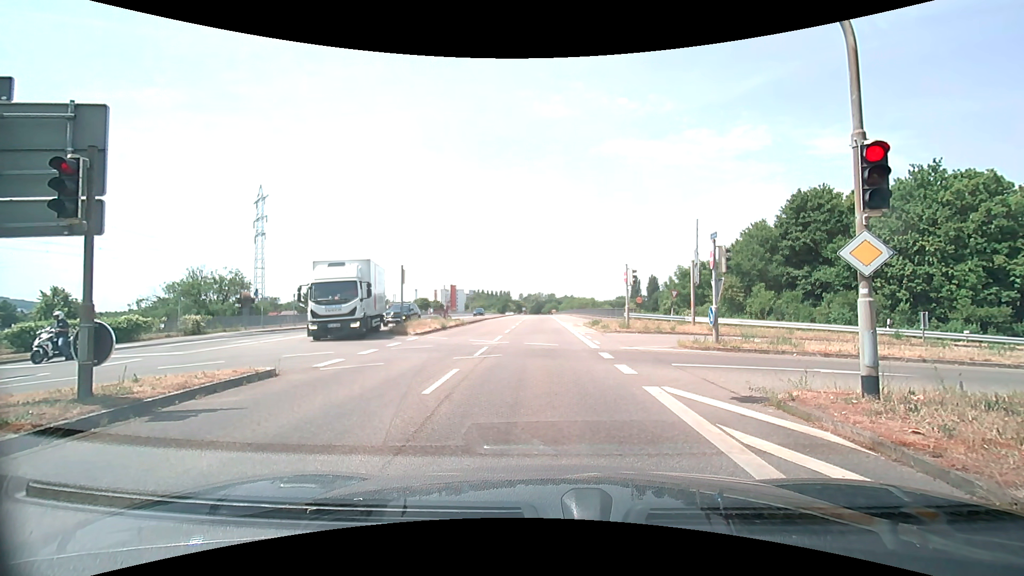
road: secondary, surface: asphalt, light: Day
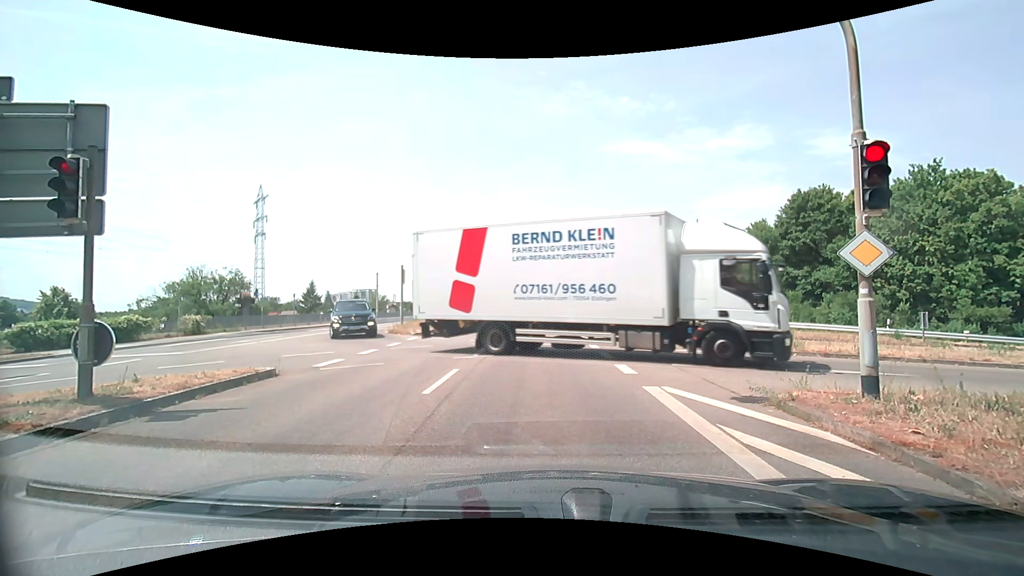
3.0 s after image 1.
(0.0, 0.0) m; 0°
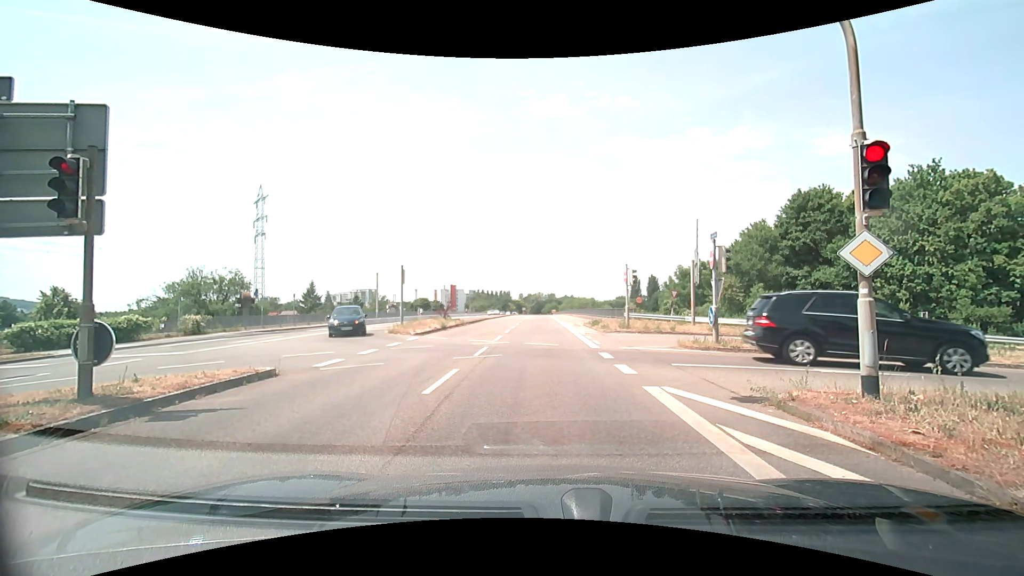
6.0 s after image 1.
(0.0, 0.0) m; 0°
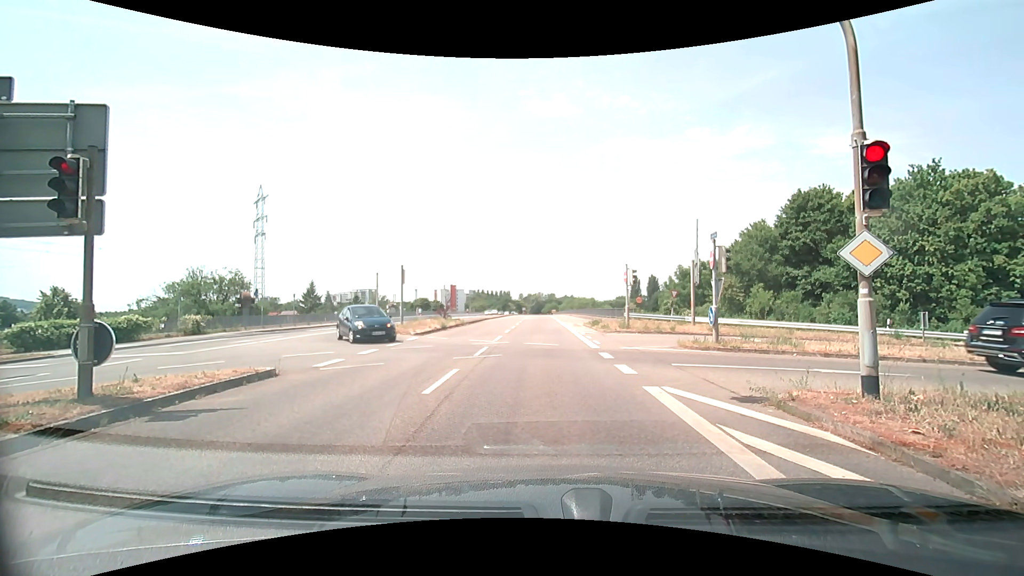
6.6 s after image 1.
(0.0, 0.0) m; 0°
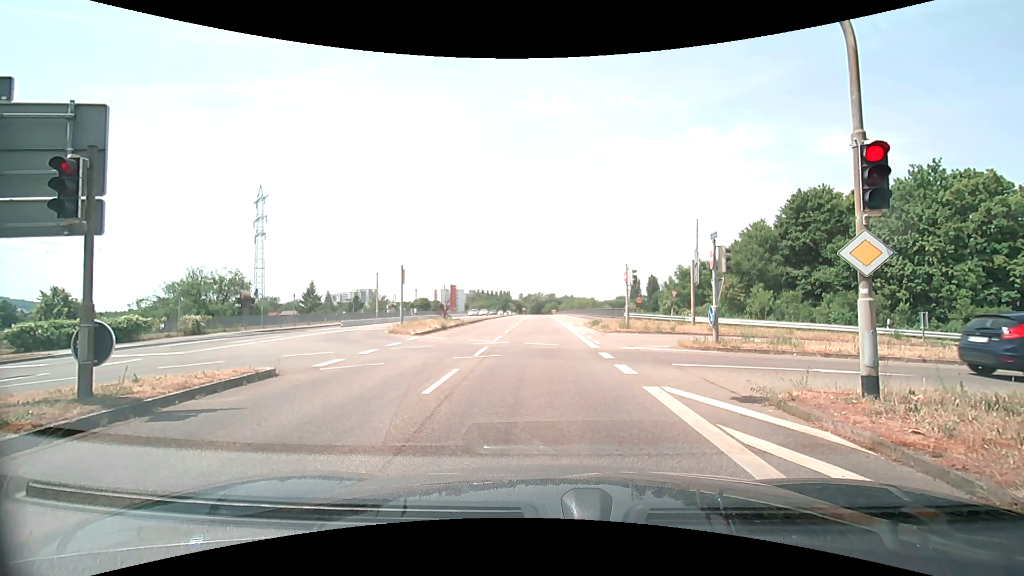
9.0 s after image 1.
(0.0, 0.0) m; 0°
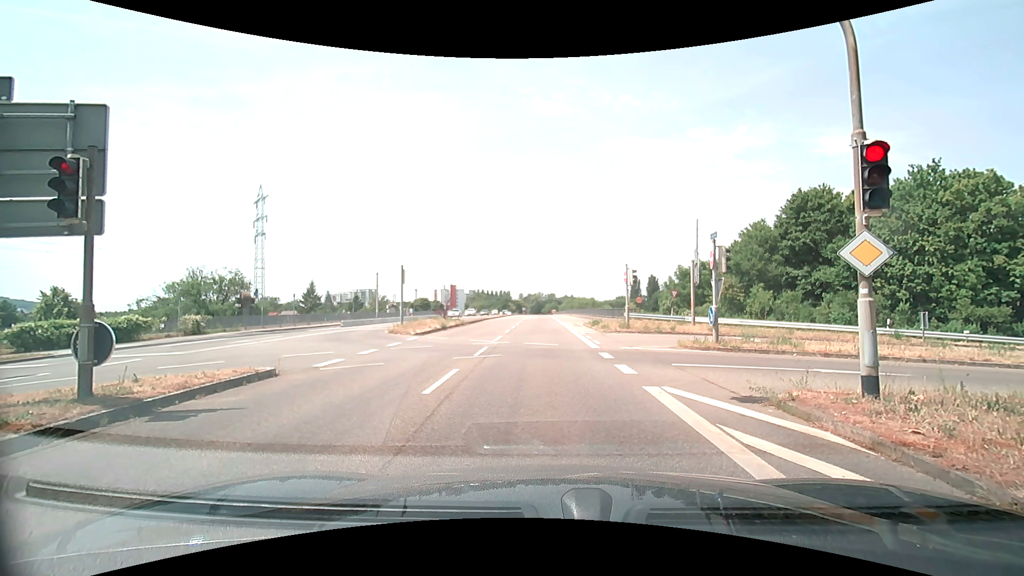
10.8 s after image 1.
(0.0, 0.0) m; 0°
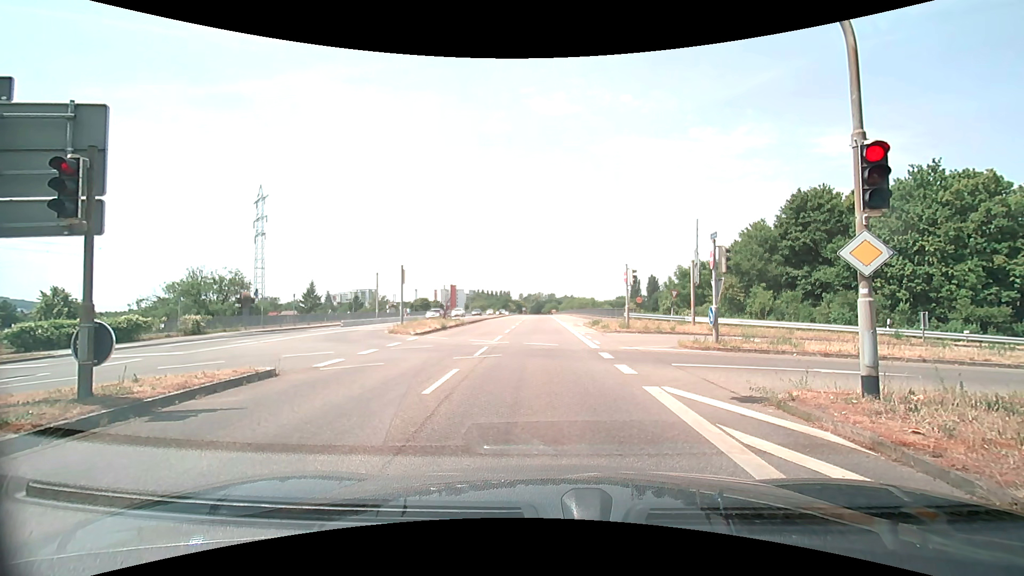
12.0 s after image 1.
(0.0, 0.0) m; 0°
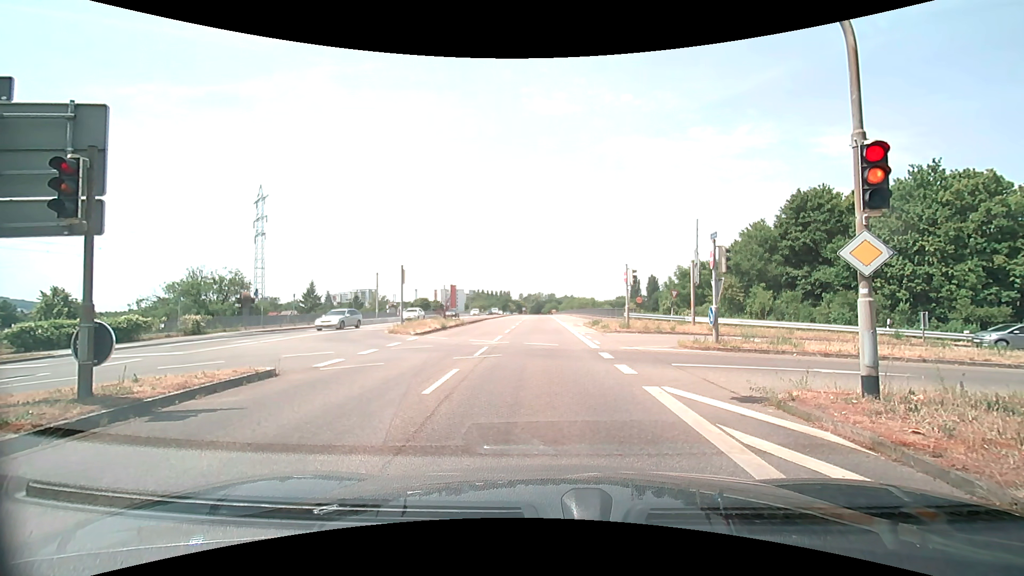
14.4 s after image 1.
(0.0, 0.0) m; 0°
(0, +10) (0, +20) (0, +30) (0, +40) (0, +50) (0, +60) (0, +70) (0, +80) (0, +90) (-1, +100) m
